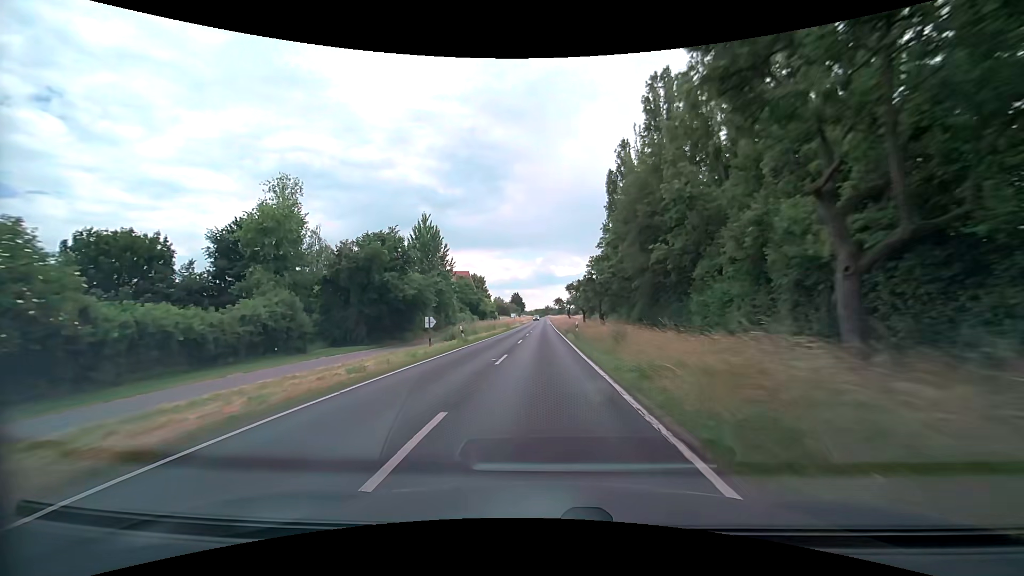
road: secondary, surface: asphalt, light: Day
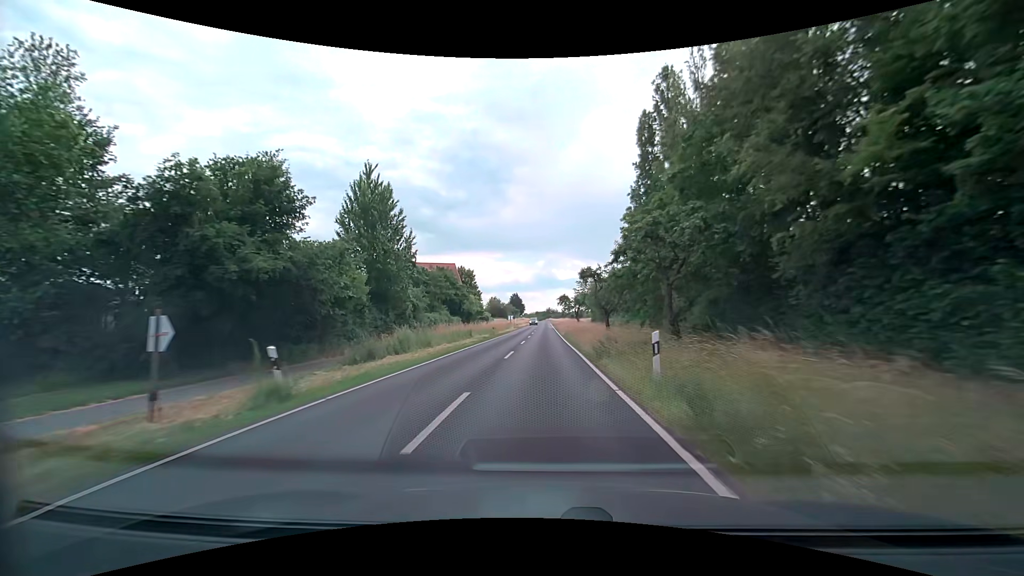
(-0.1, +22.8) m; -1°
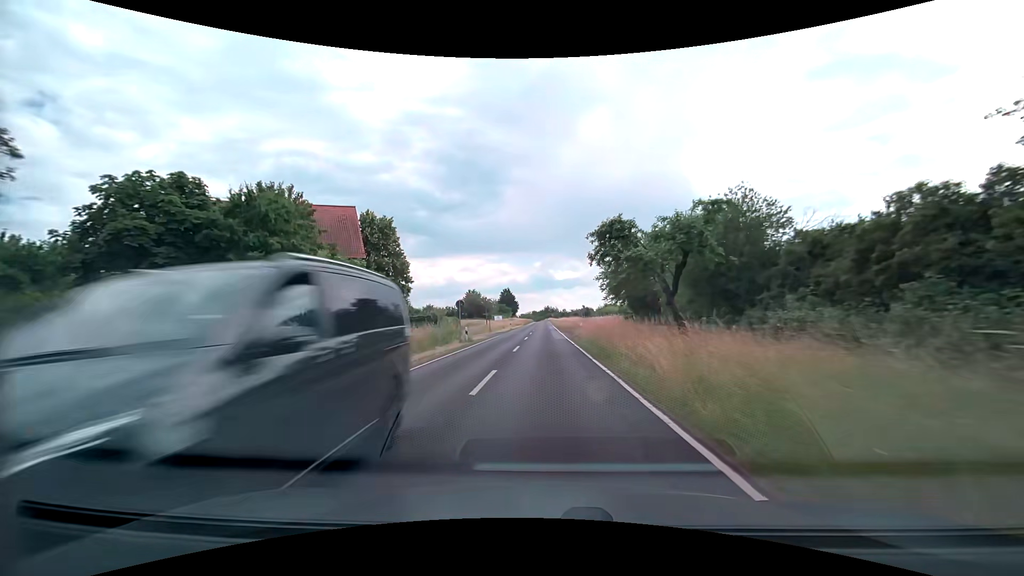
(+0.3, +57.5) m; +1°
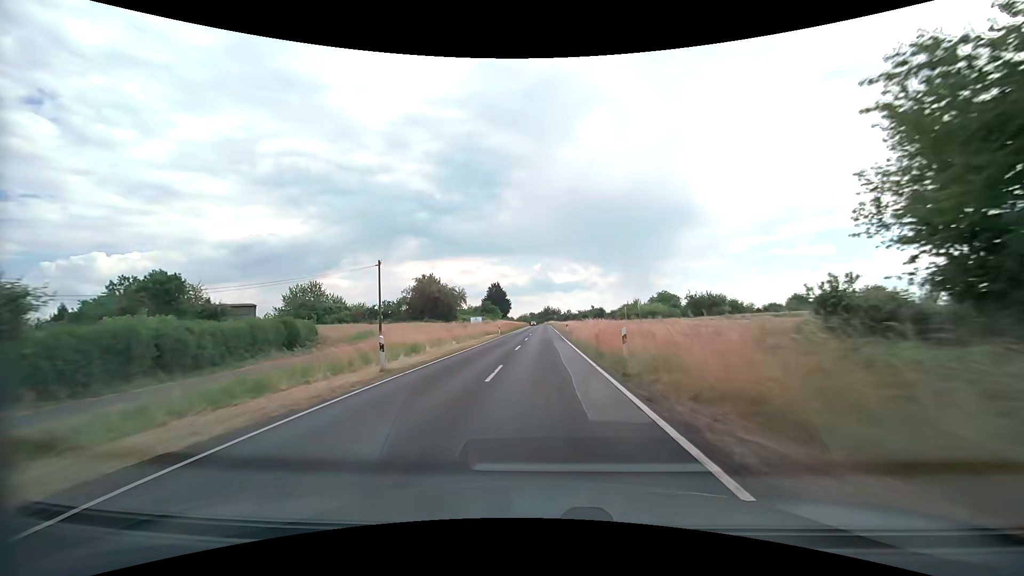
(-0.6, +57.6) m; -1°
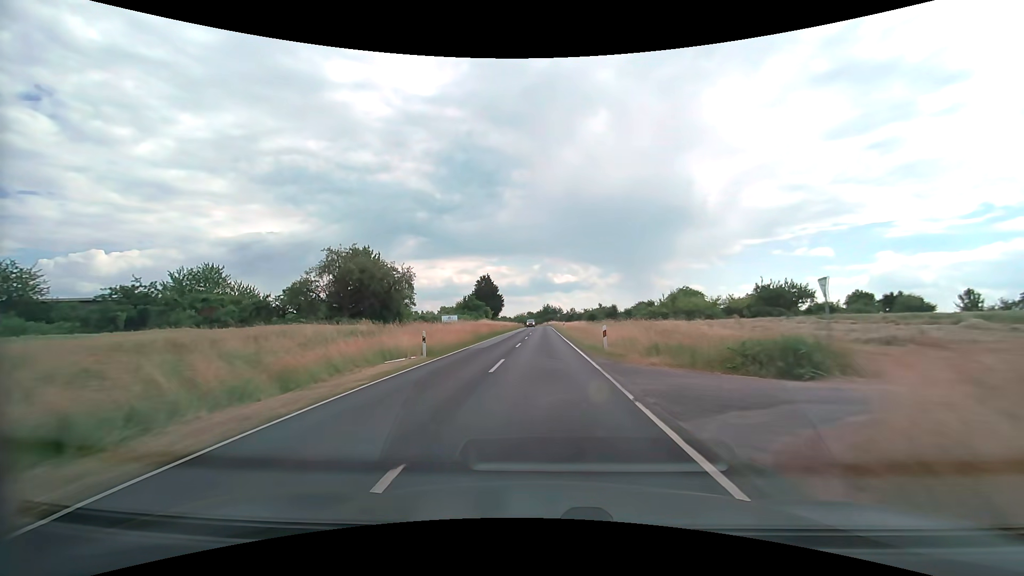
(0.0, +34.4) m; 0°
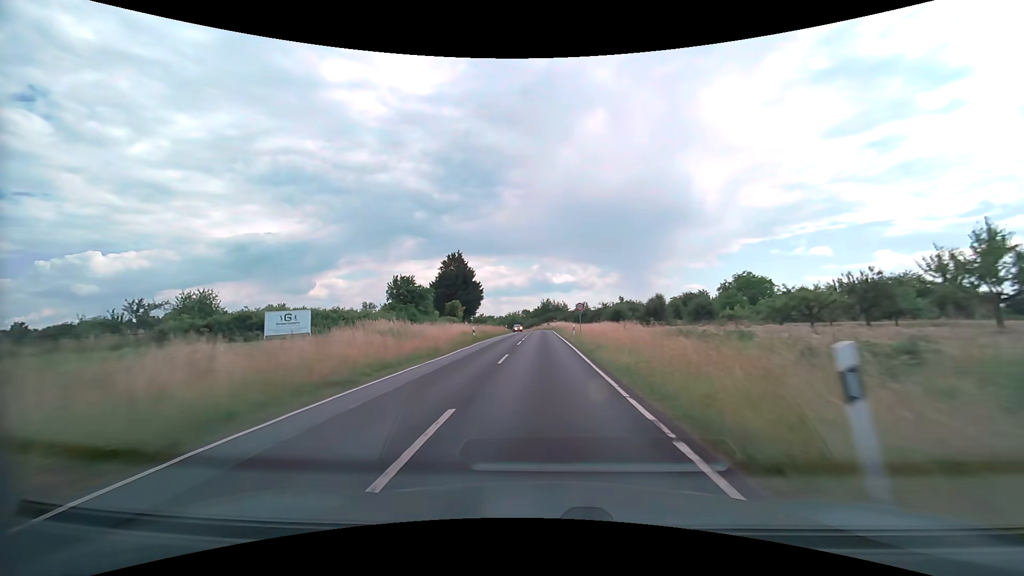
(-0.1, +57.1) m; 0°
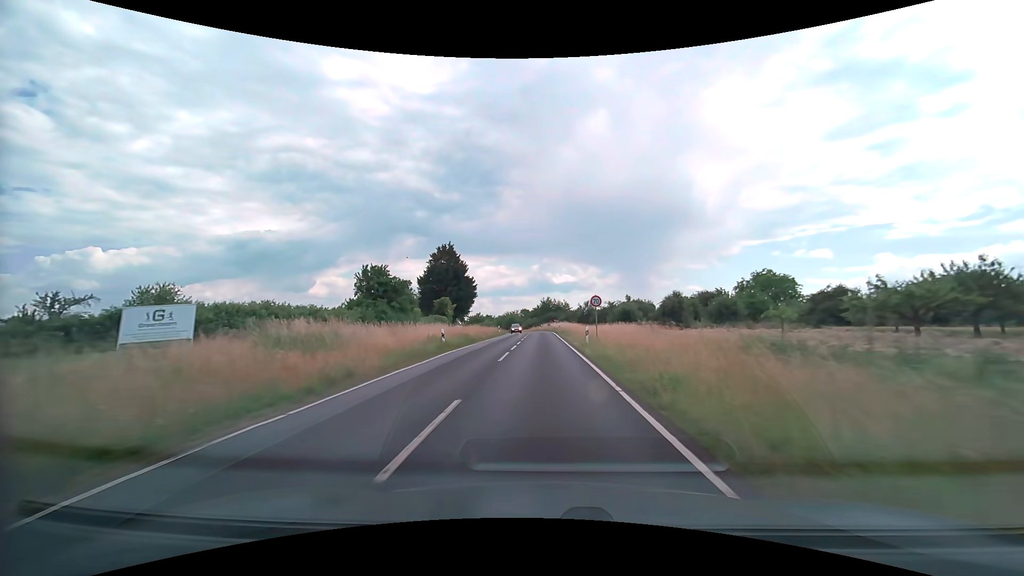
(0.0, +11.4) m; 0°
(0, +10) (0, +20) (0, +30) (0, +40) (0, +50) (0, +60) (0, +70) (-1, +80) (-2, +90) (-3, +100) m
